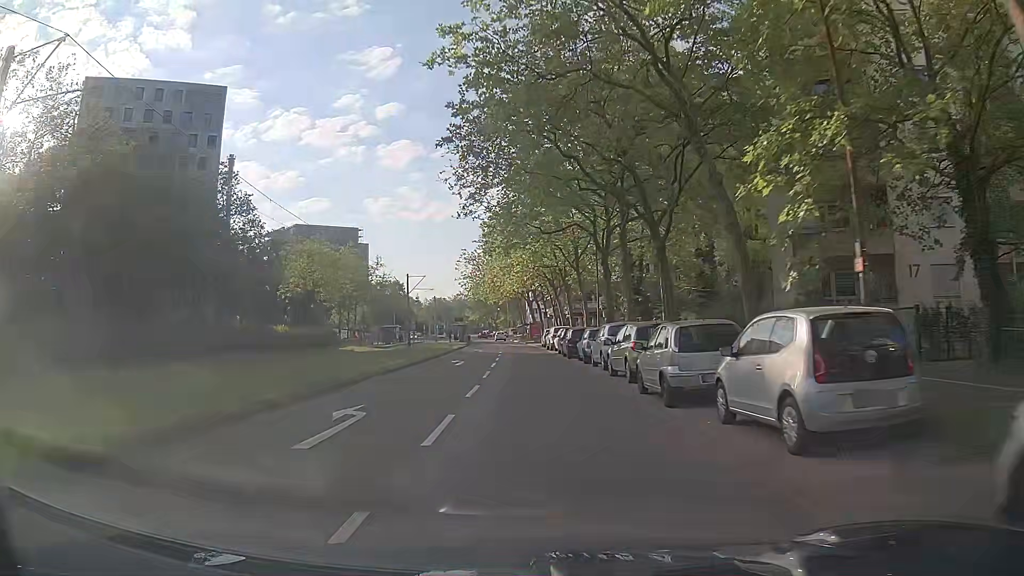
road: tertiary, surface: asphalt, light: Day
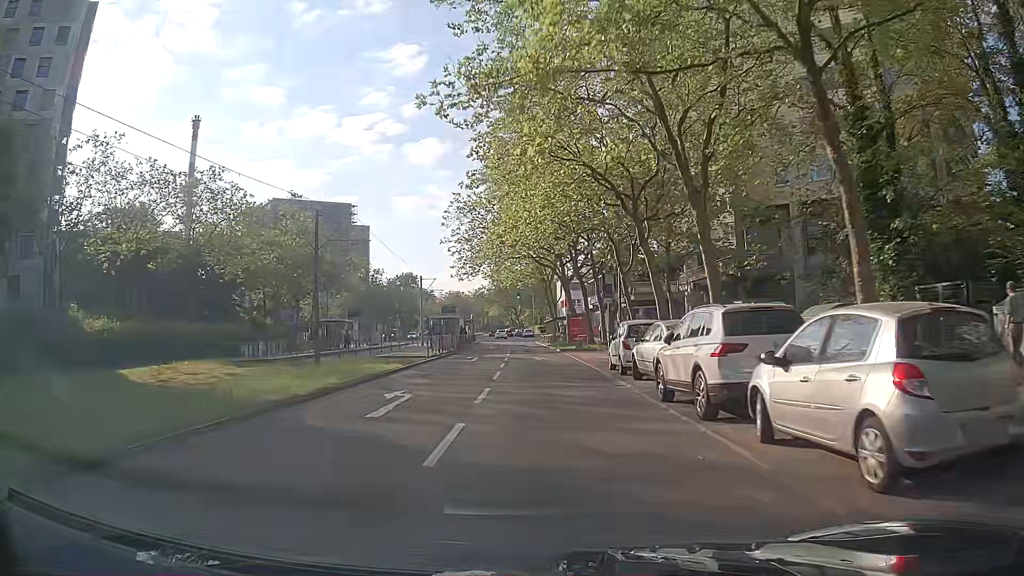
(-0.6, +37.3) m; -2°
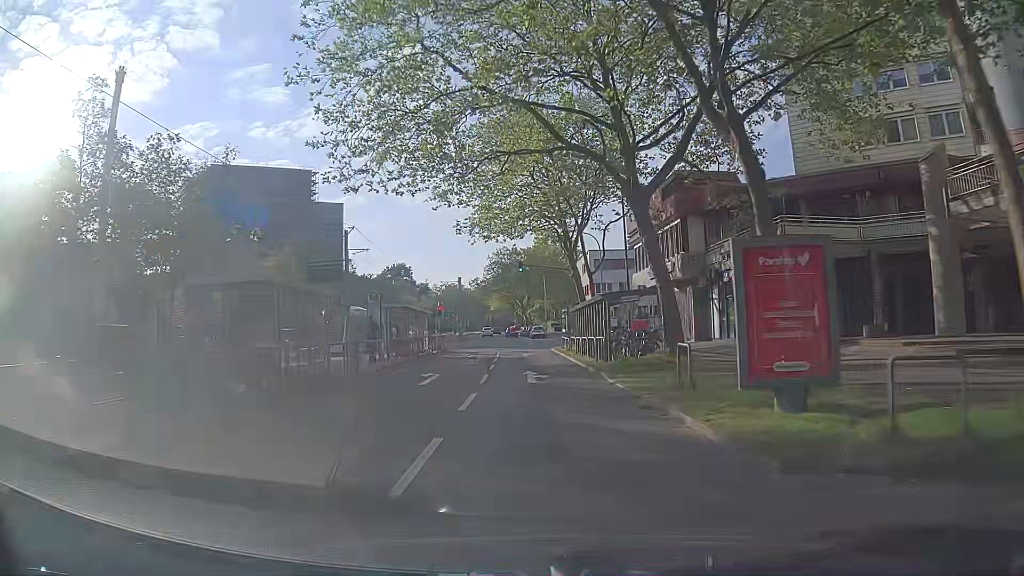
(-0.3, +37.1) m; 0°
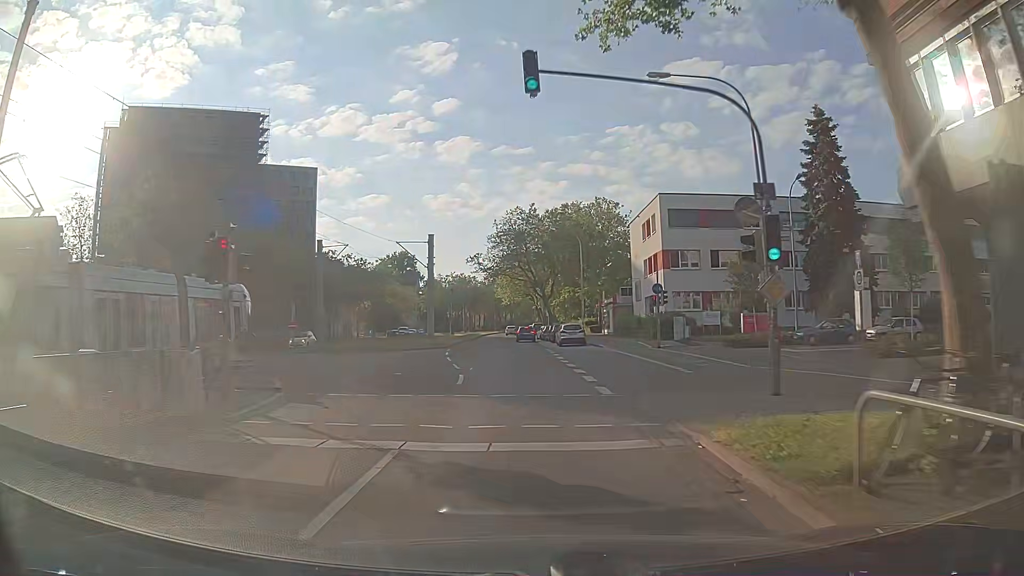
(-1.0, +36.9) m; -3°
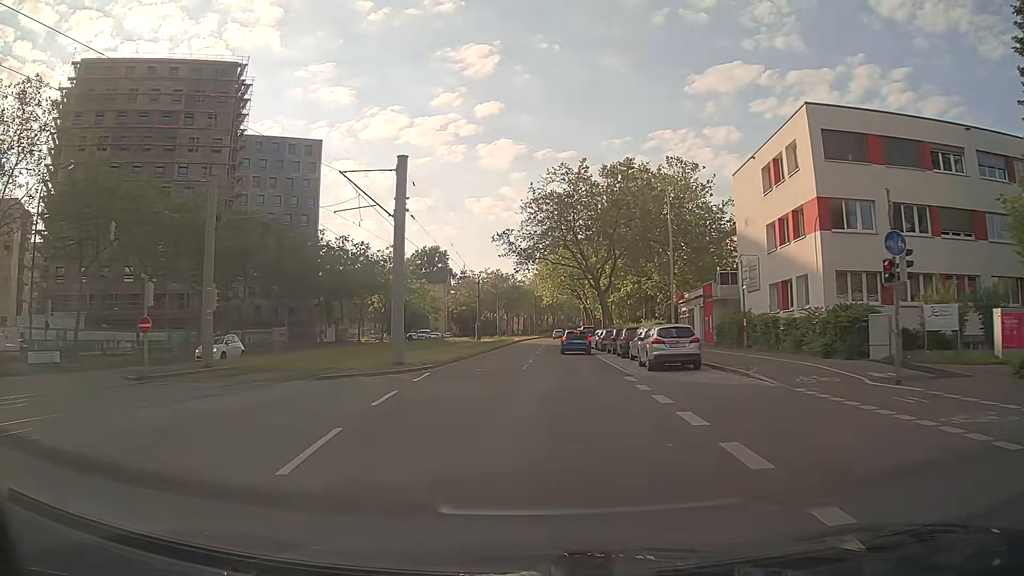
(-0.4, +22.1) m; -3°
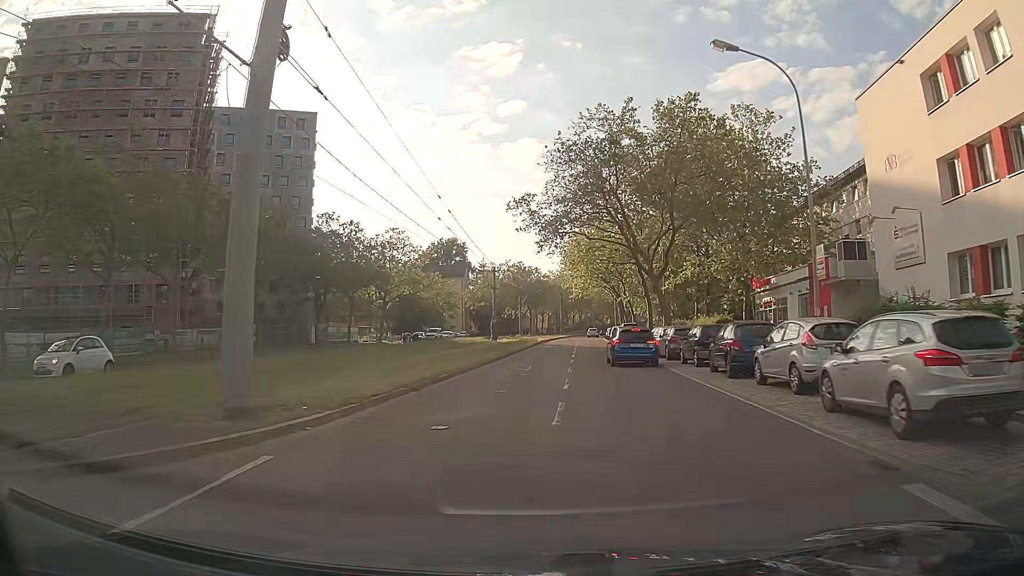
(-0.3, +14.7) m; -2°
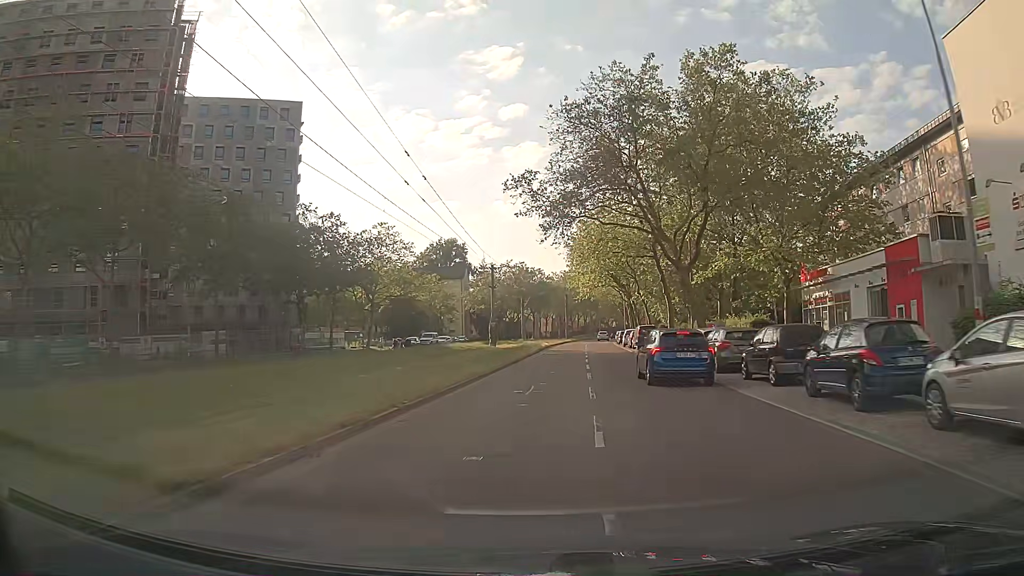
(0.0, +7.4) m; 0°
